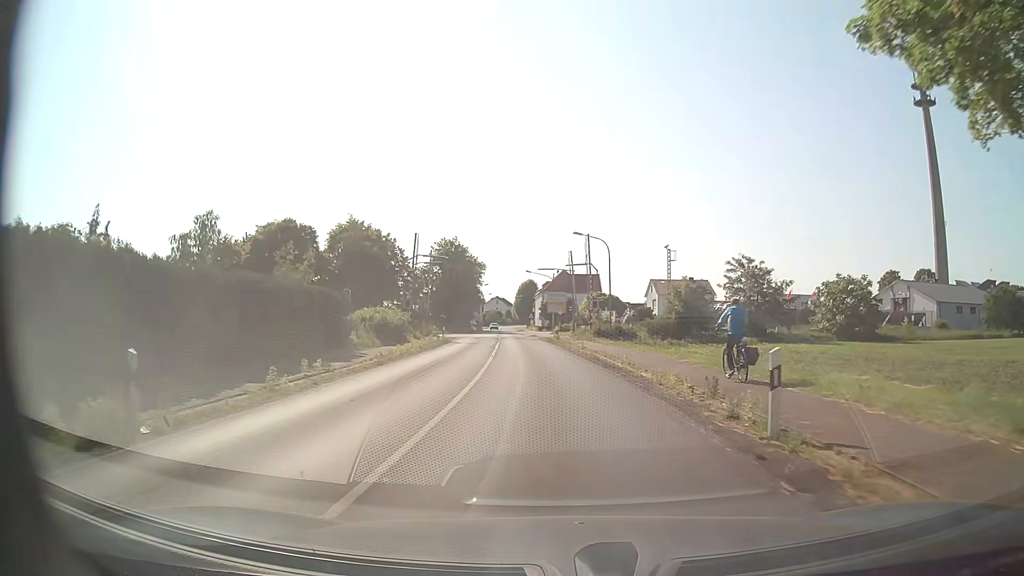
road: secondary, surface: asphalt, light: Day
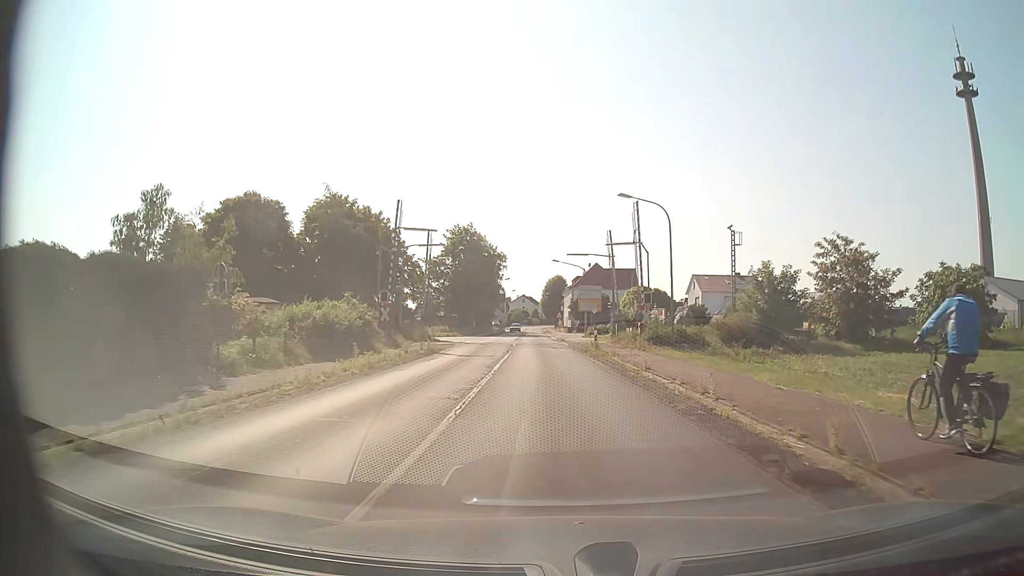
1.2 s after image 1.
(-0.4, +14.6) m; -2°
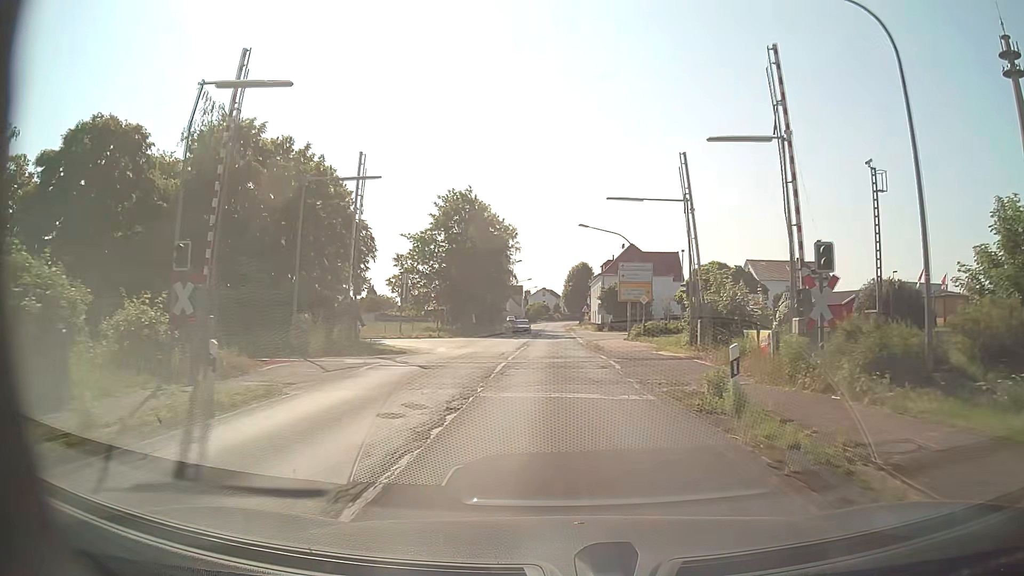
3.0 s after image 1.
(-0.4, +21.8) m; -2°
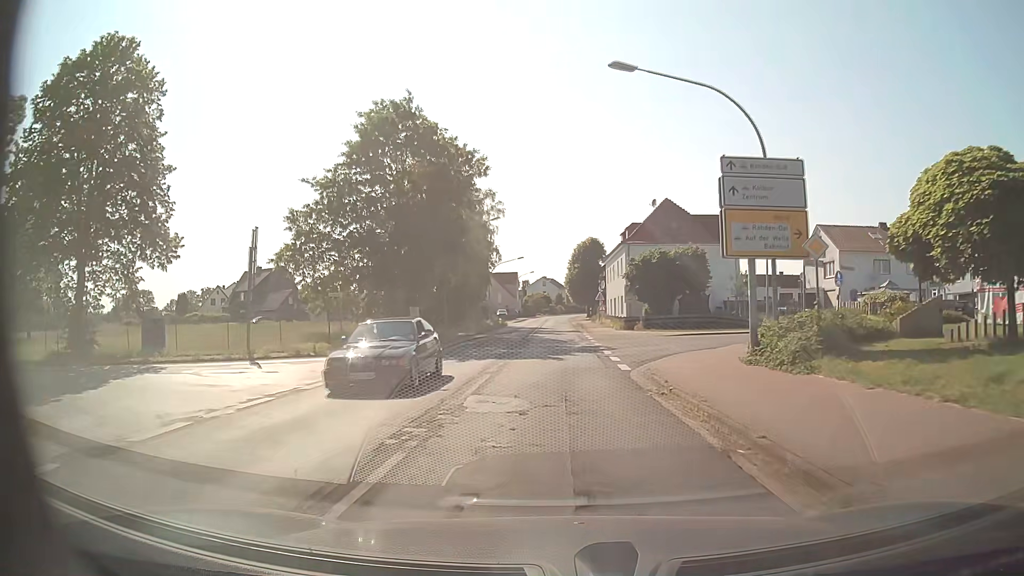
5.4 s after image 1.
(-0.1, +28.0) m; 0°
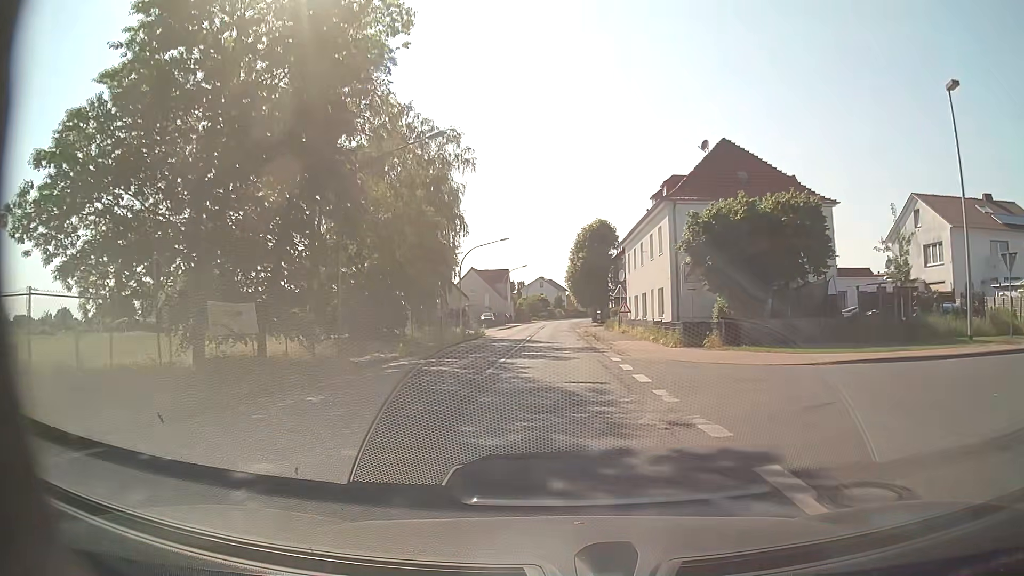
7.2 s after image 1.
(0.0, +21.9) m; 0°
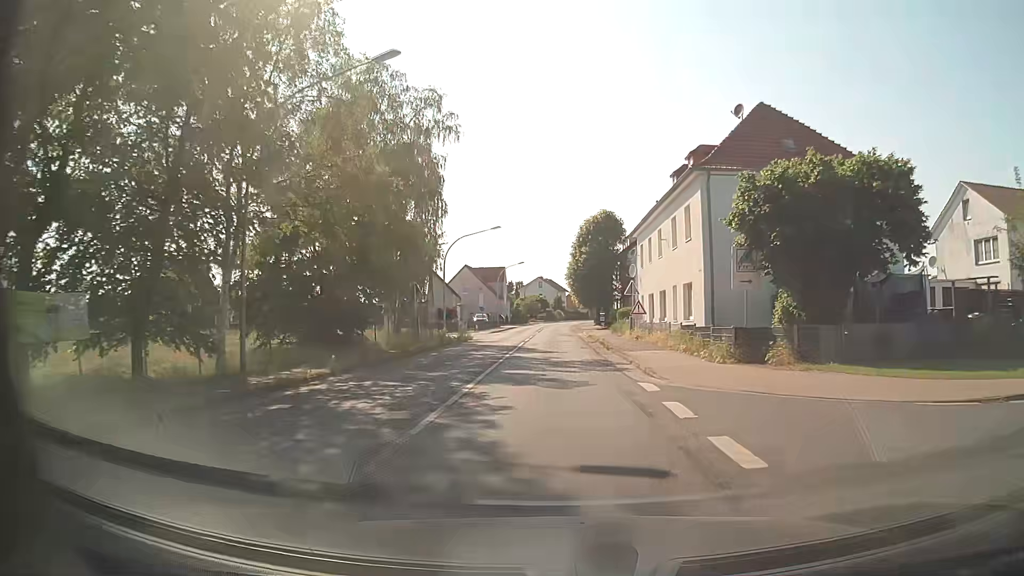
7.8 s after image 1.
(0.0, +7.5) m; 0°
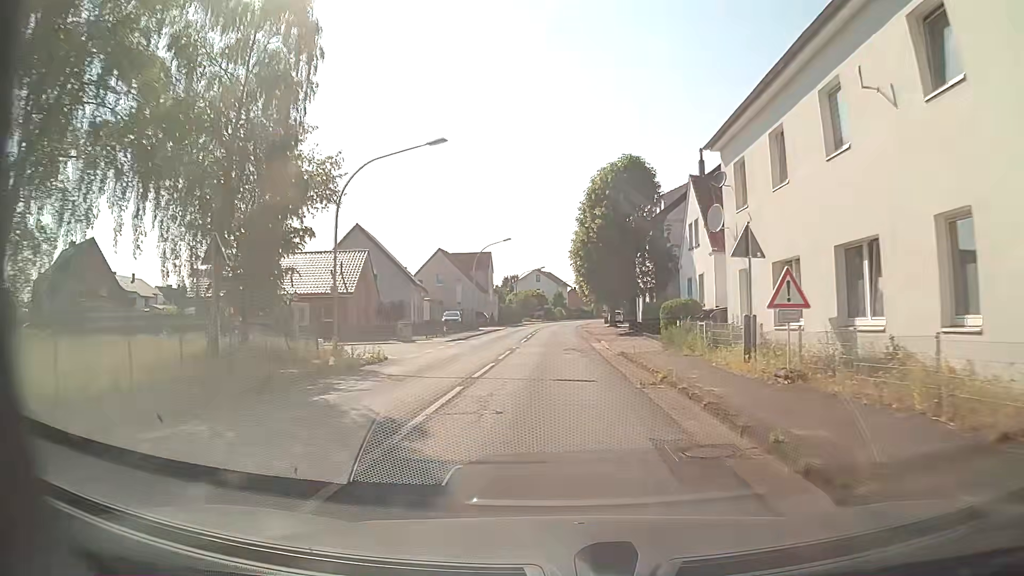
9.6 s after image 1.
(0.0, +22.8) m; 0°
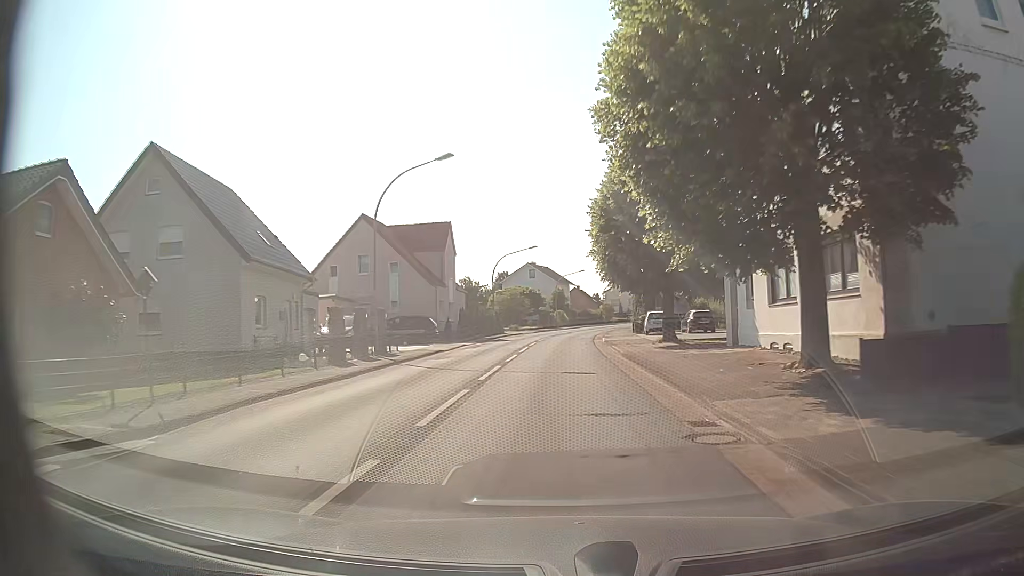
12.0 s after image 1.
(0.0, +31.4) m; 0°
(0, +10) (0, +20) (0, +30) (+1, +40) (+2, +50) (+3, +60) (+4, +70) (+6, +80) (+8, +89) (+10, +99) m
